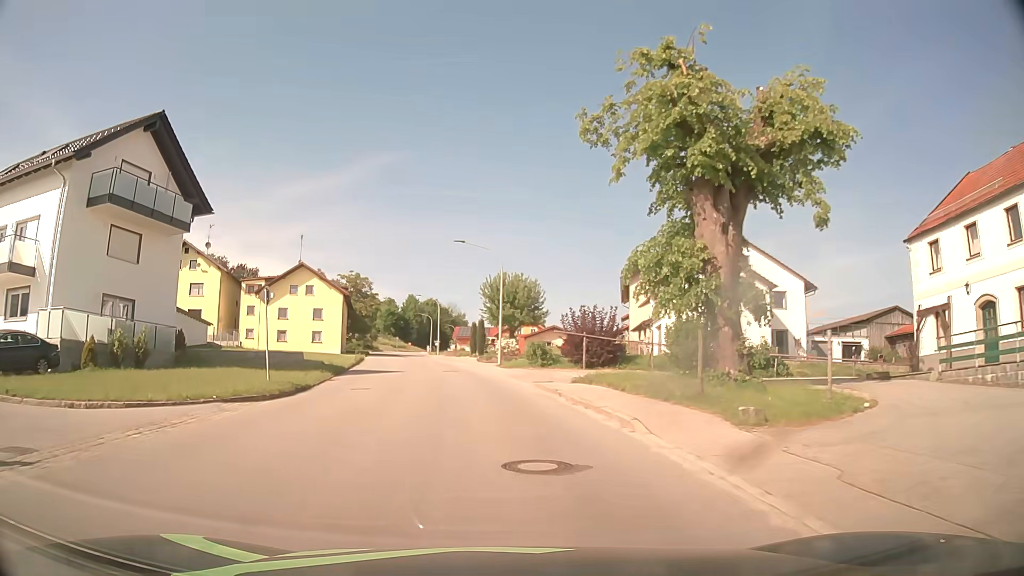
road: tertiary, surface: asphalt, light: Day
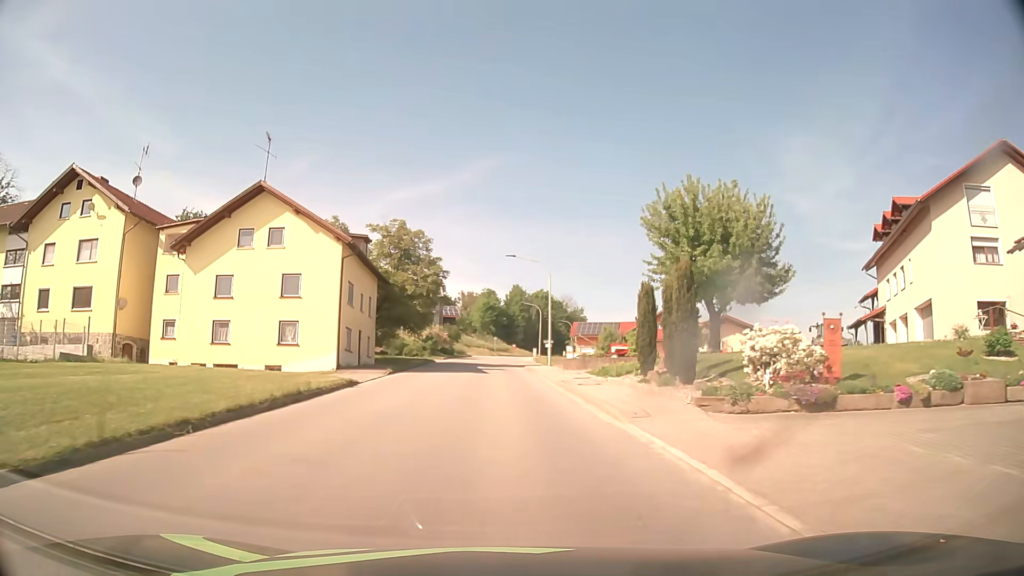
(-3.3, +37.6) m; -9°
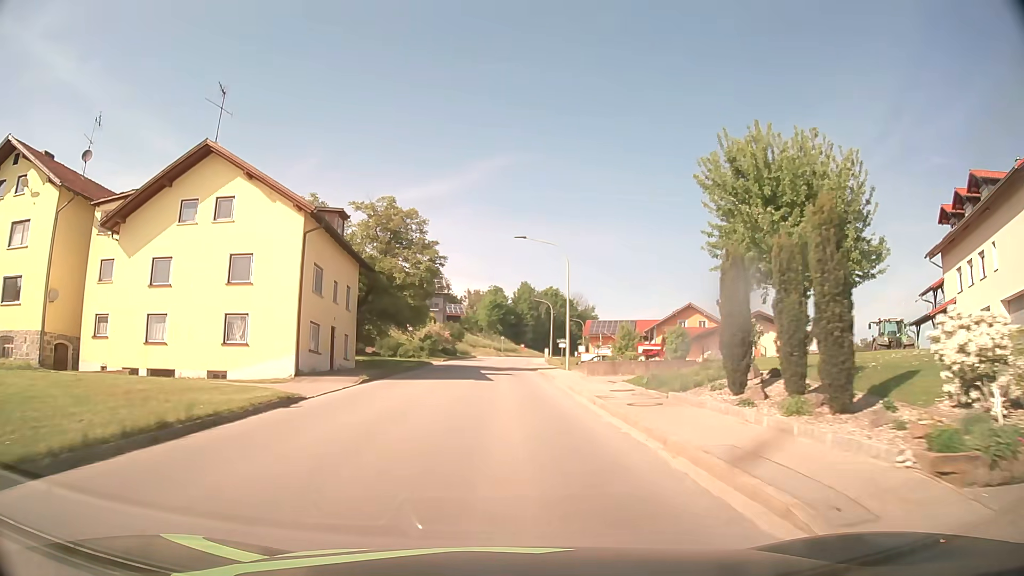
(-0.1, +7.6) m; -1°
(0, +10) (0, +20) (0, +30) (0, +40) (0, +50) (0, +60) (+1, +70) (+2, +80) (+3, +90) (+4, +100) m
